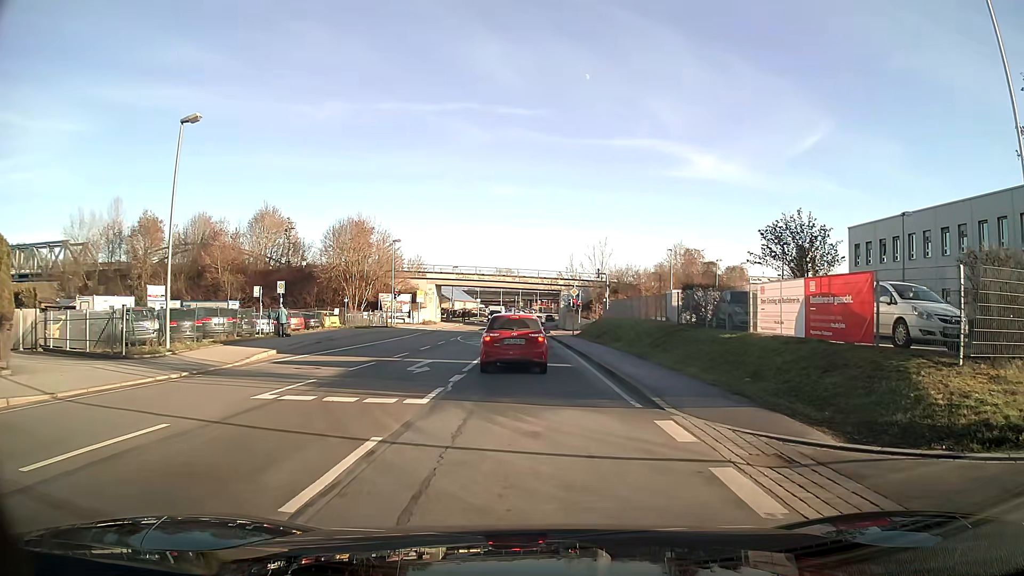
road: primary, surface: asphalt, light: Day
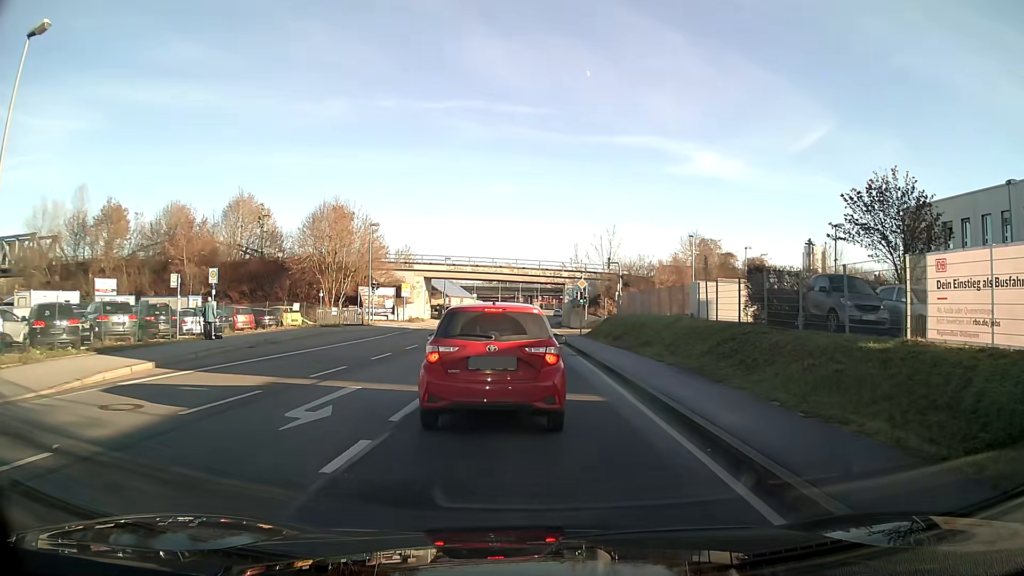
(0.0, +8.8) m; 0°
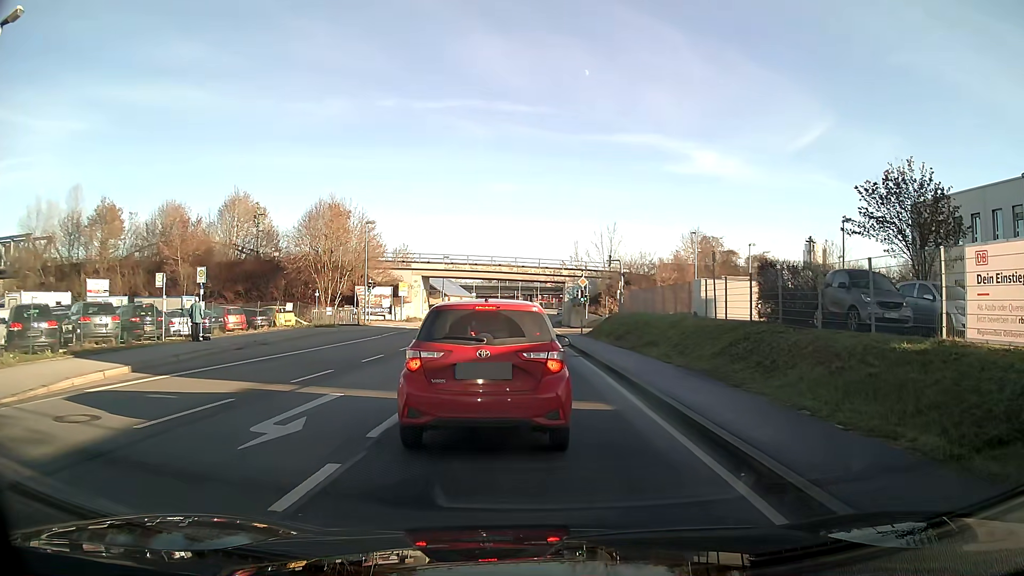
(0.0, +1.1) m; 0°
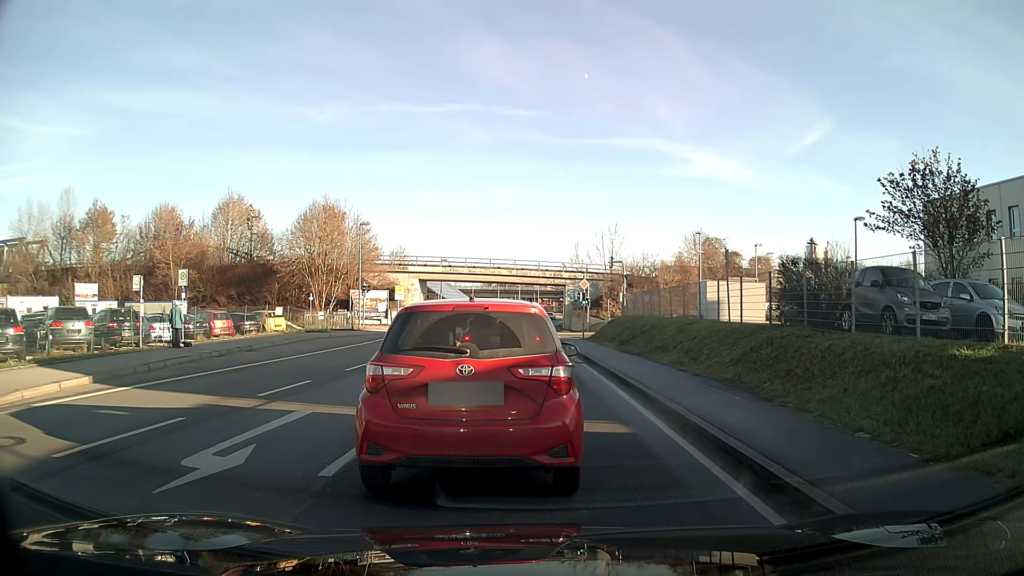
(0.0, +1.6) m; 0°
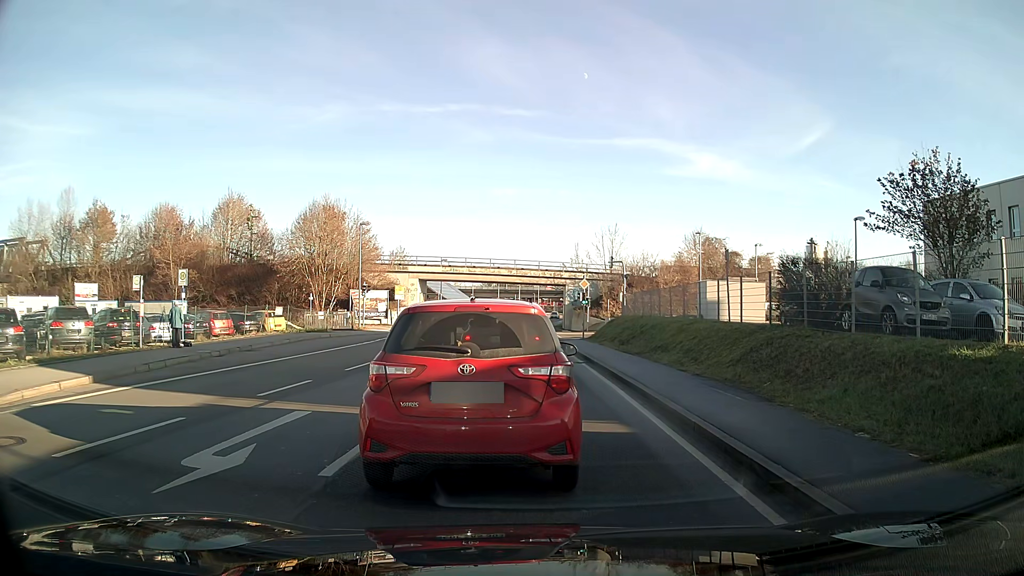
(0.0, 0.0) m; 0°
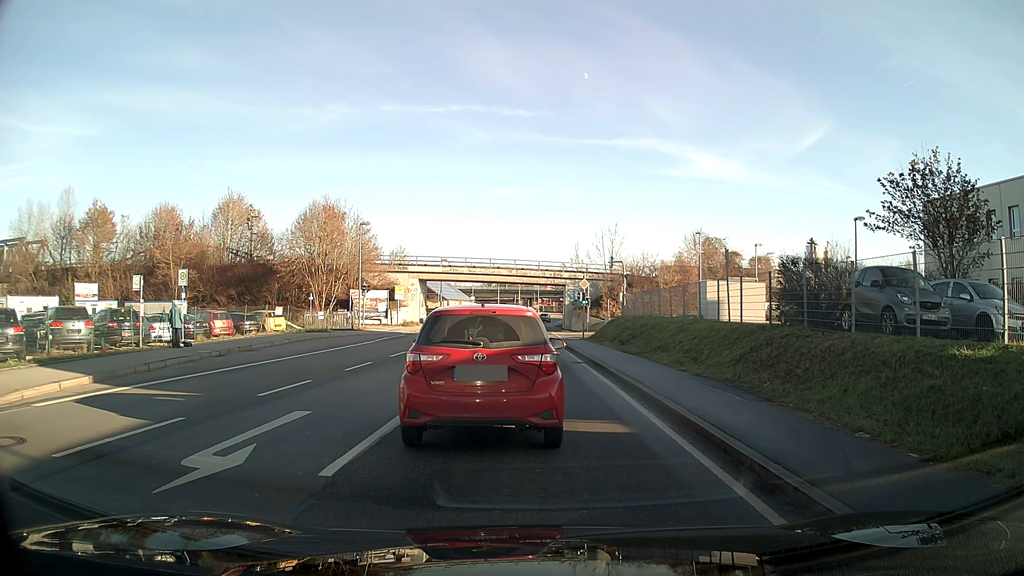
(0.0, 0.0) m; 0°
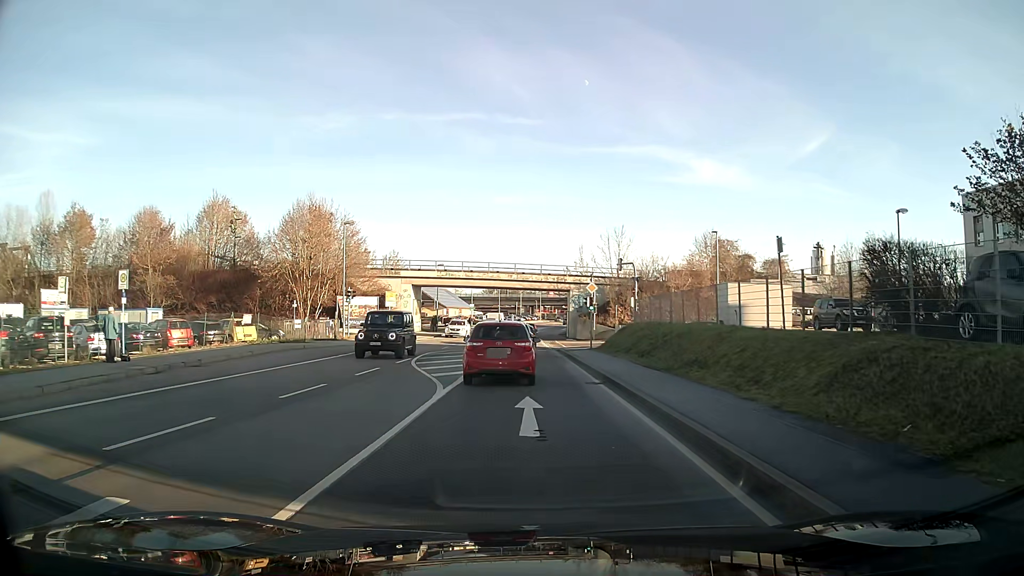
(0.0, +5.4) m; 0°
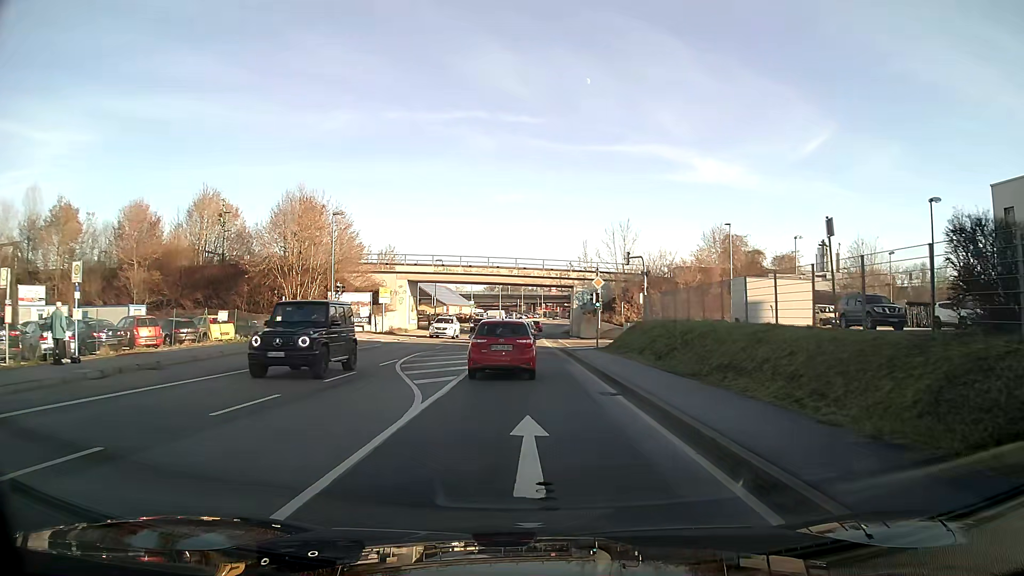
(0.0, +3.3) m; 0°
